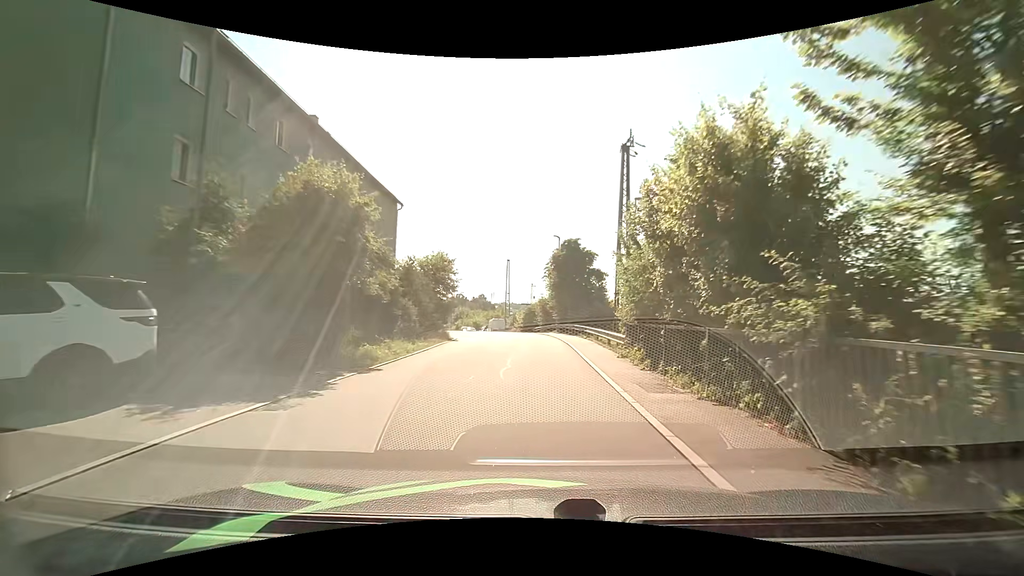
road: residential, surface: asphalt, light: Day
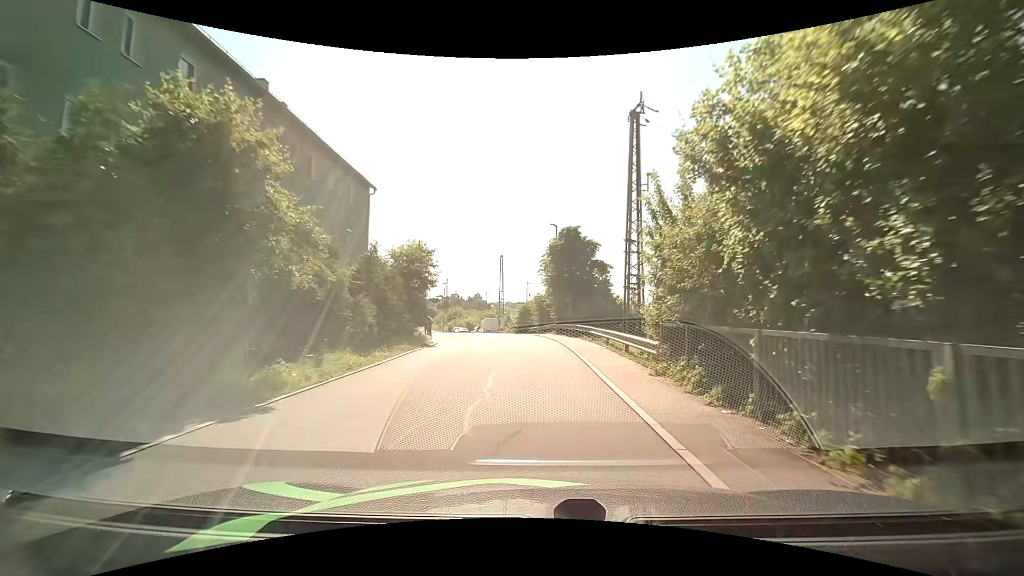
(+0.1, +4.9) m; +1°
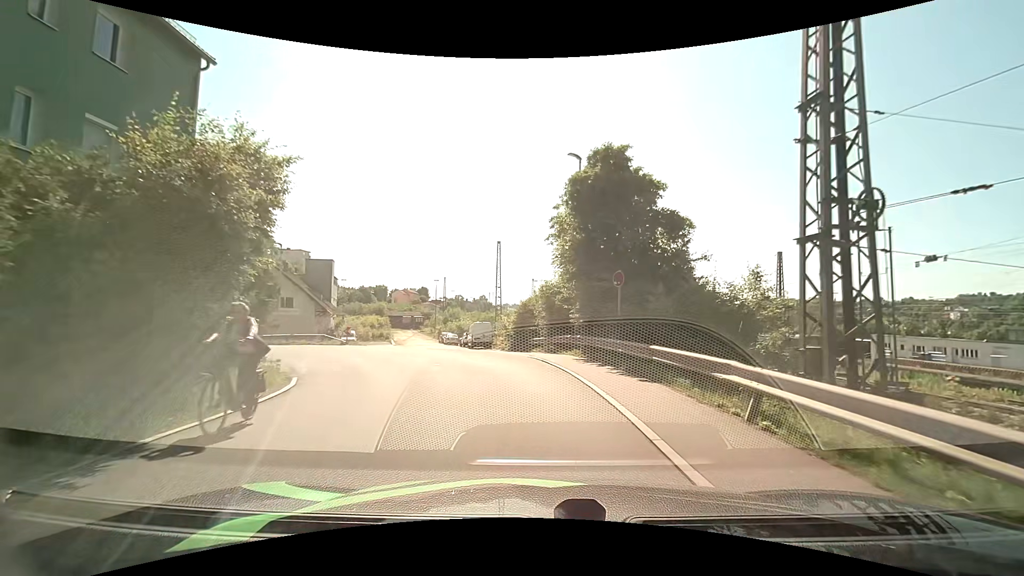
(-0.1, +16.8) m; 0°
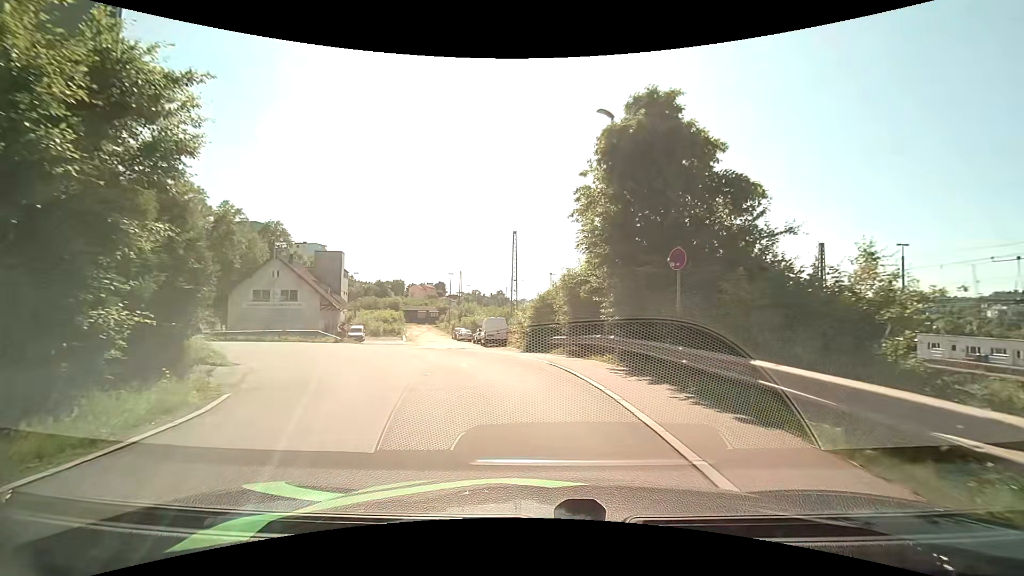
(-0.1, +3.9) m; -2°
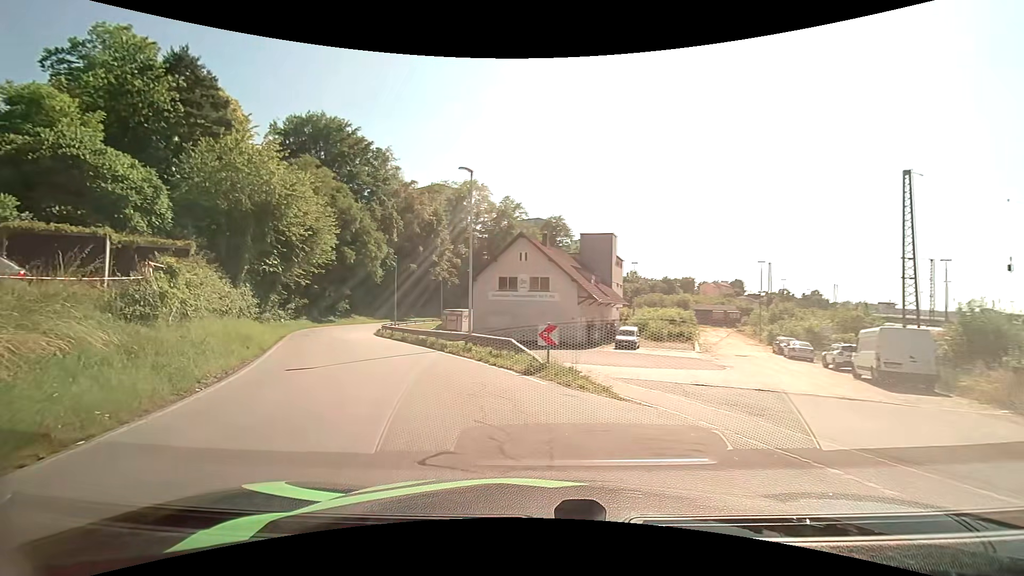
(-3.7, +17.8) m; -31°
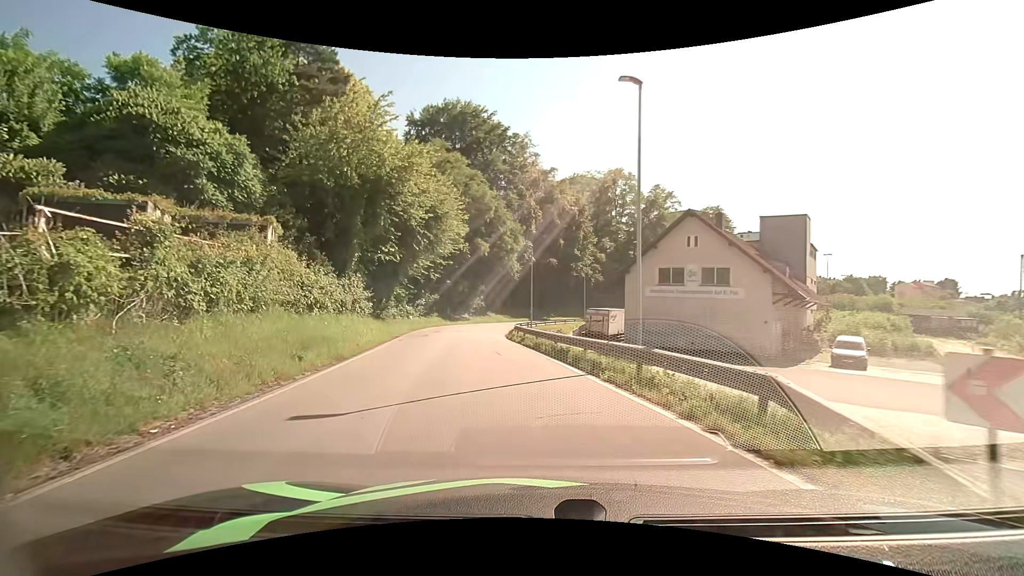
(-1.3, +7.9) m; -17°
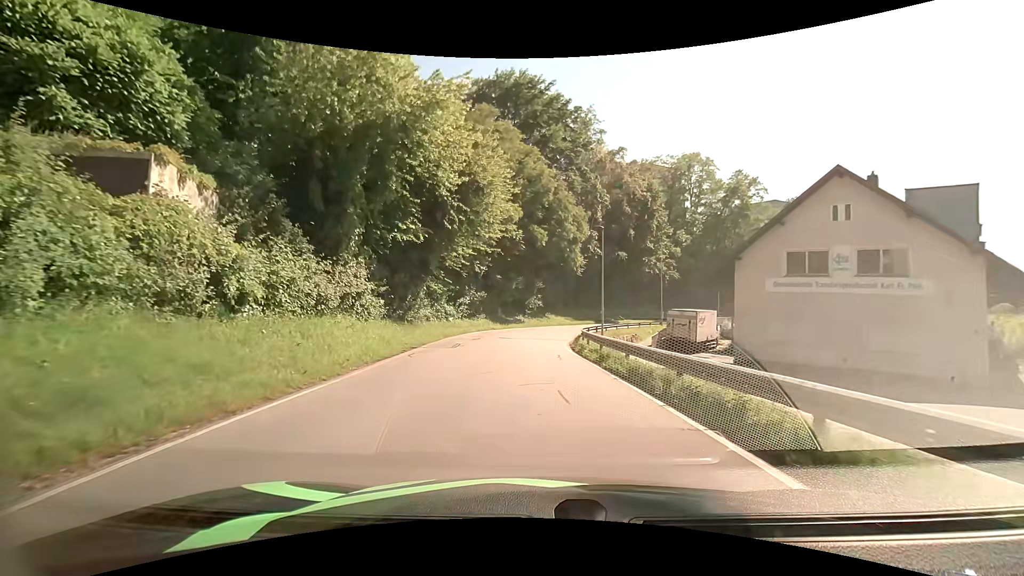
(-0.7, +8.9) m; -7°
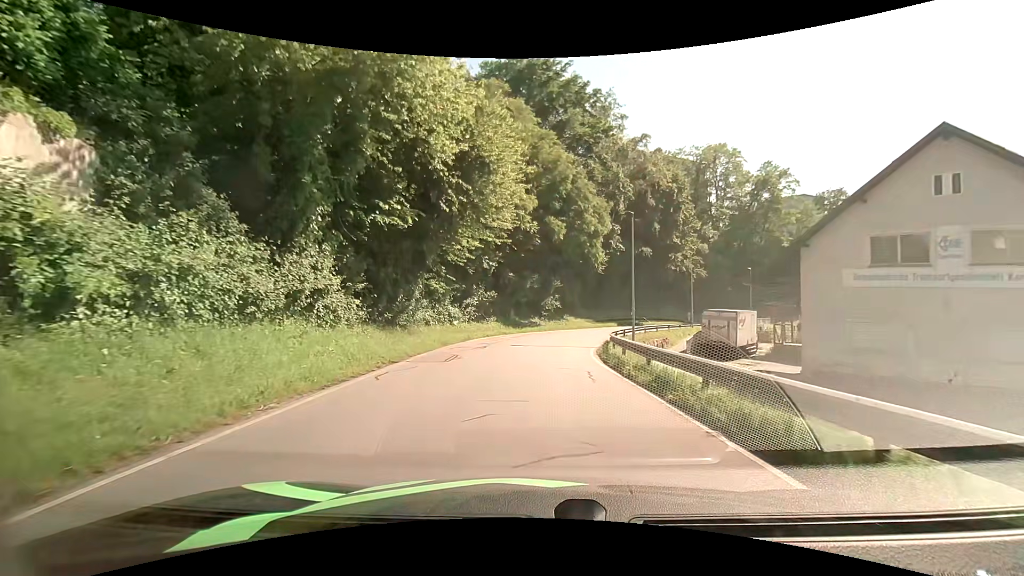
(-0.1, +4.8) m; -2°
(0, +10) (0, +20) (+2, +30) (+4, +39) (+9, +49) (+14, +57) (+19, +66) (+25, +73) (+32, +81) (+39, +87) m
